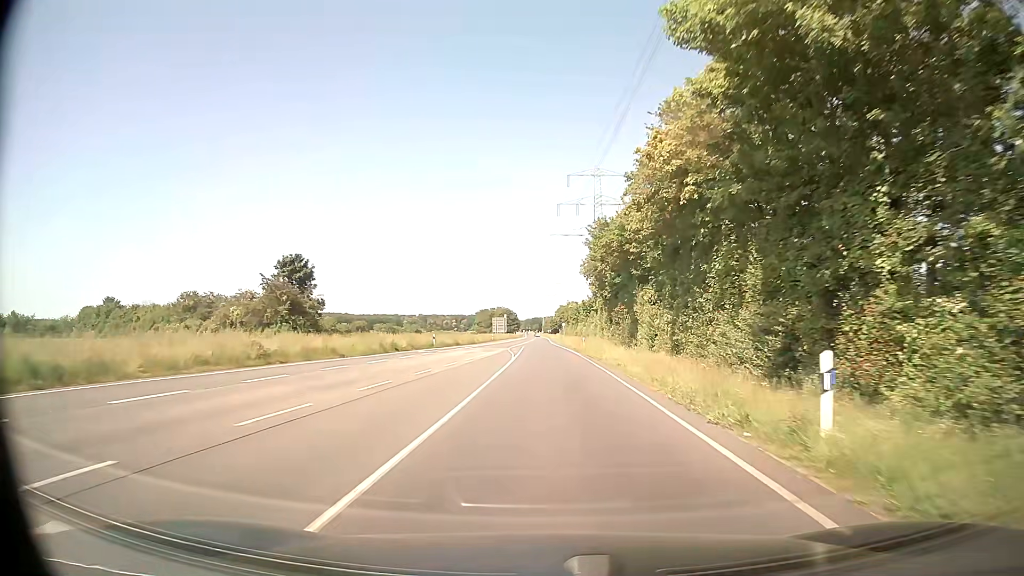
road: secondary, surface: asphalt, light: Day
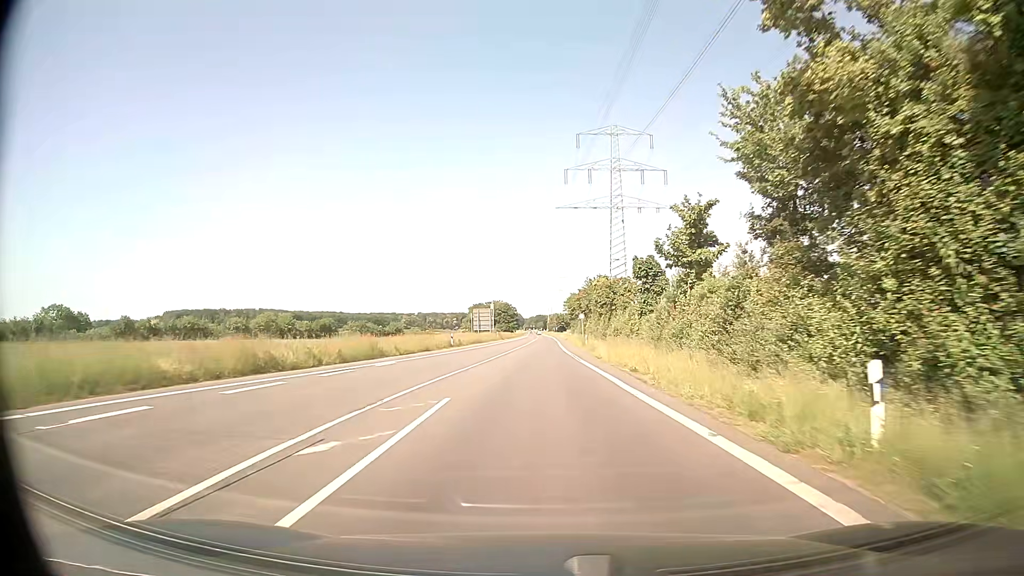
(-0.2, +51.7) m; 0°
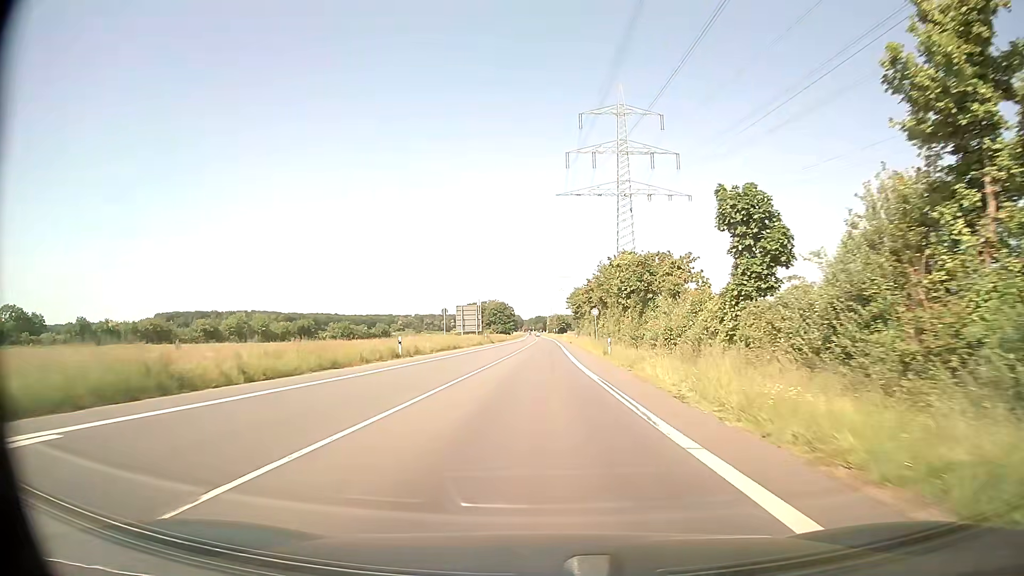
(0.0, +21.0) m; 0°
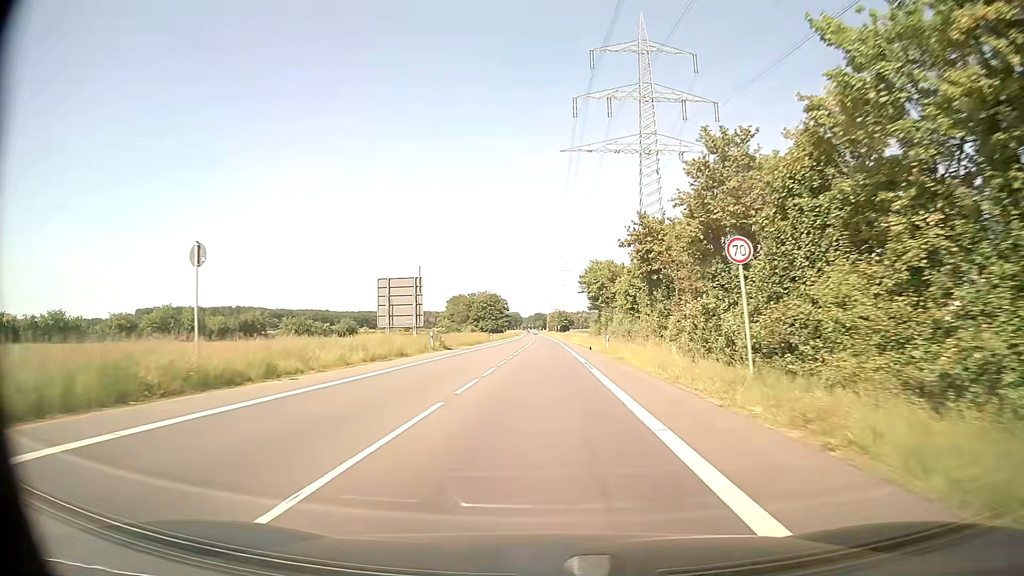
(0.0, +42.5) m; 0°
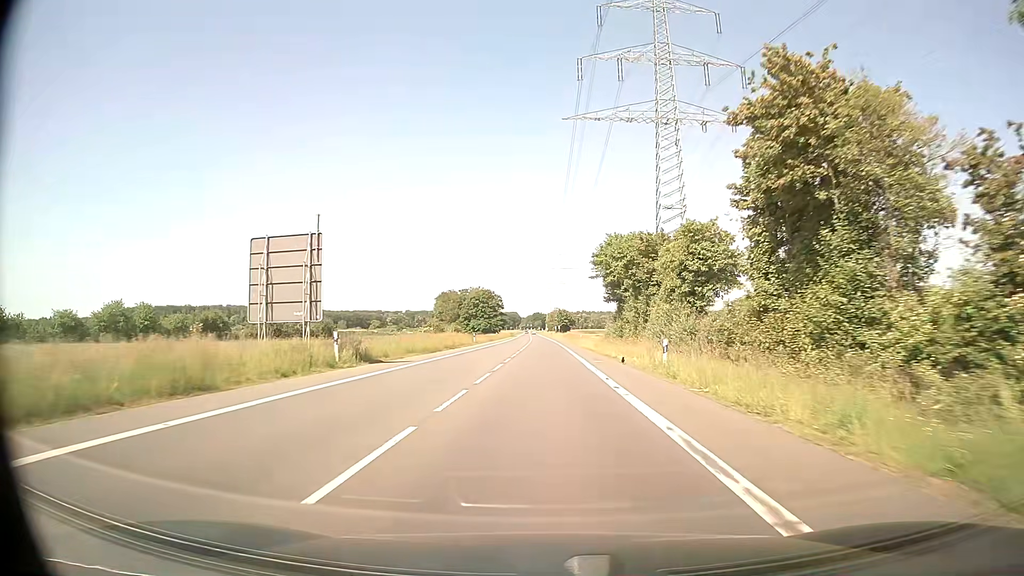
(0.0, +21.4) m; 0°
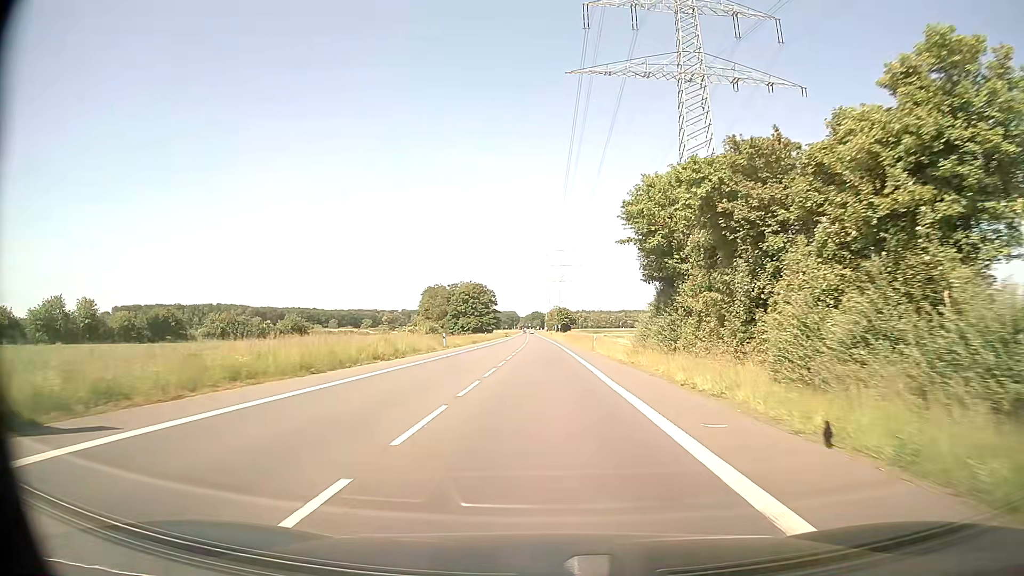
(-0.1, +21.4) m; 0°
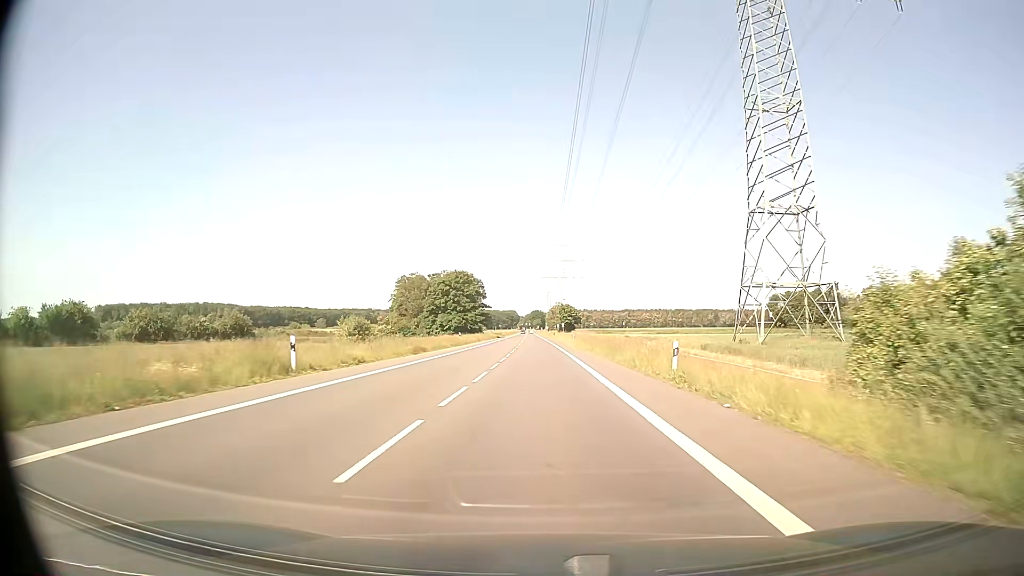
(+0.1, +32.2) m; 0°
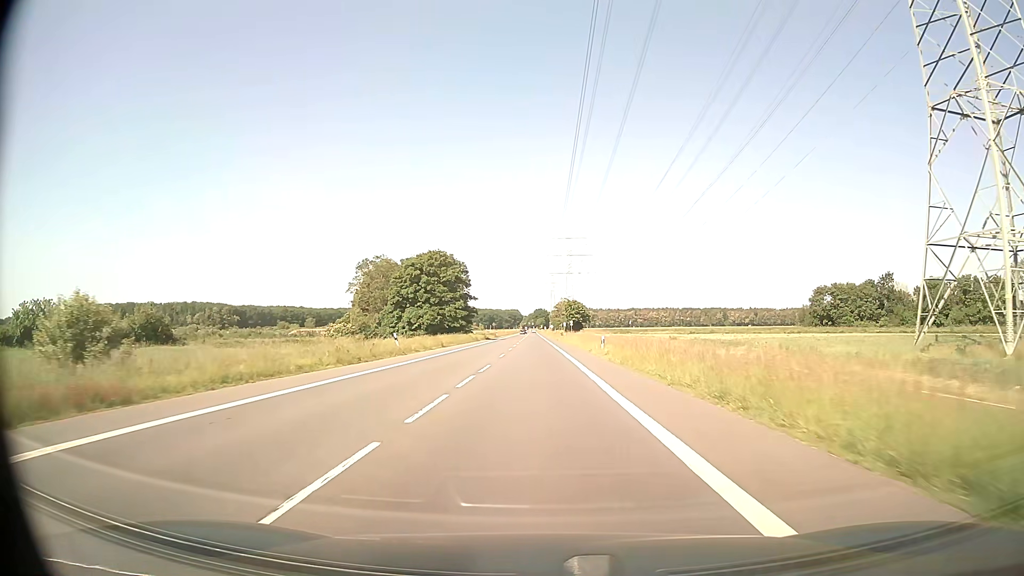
(-0.1, +32.2) m; -1°
(0, +10) (0, +20) (0, +30) (0, +40) (0, +50) (-1, +60) (-1, +70) (-1, +80) (-1, +90) (-1, +100) m
